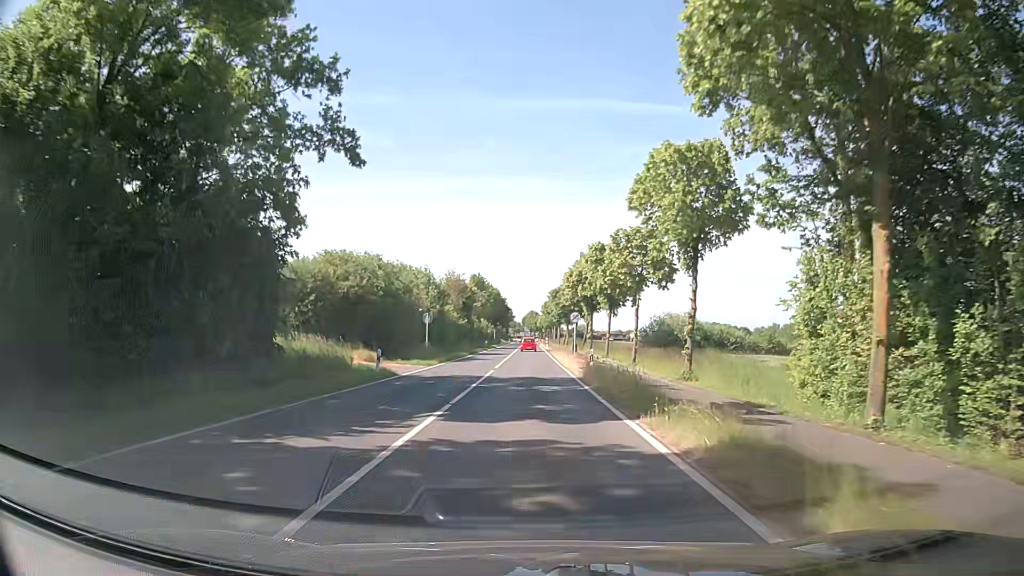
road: secondary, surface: asphalt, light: Day
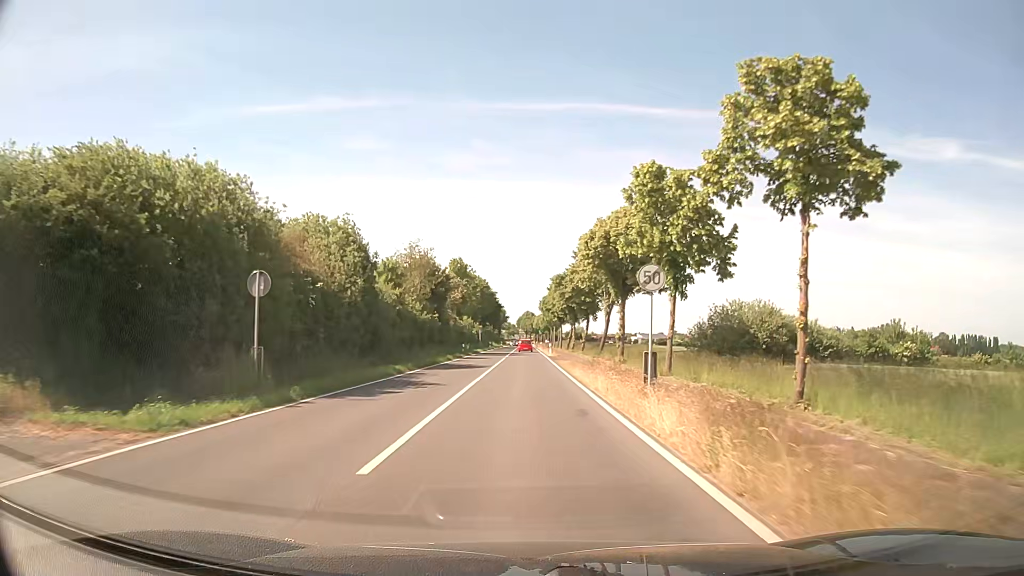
(+0.1, +26.7) m; +1°
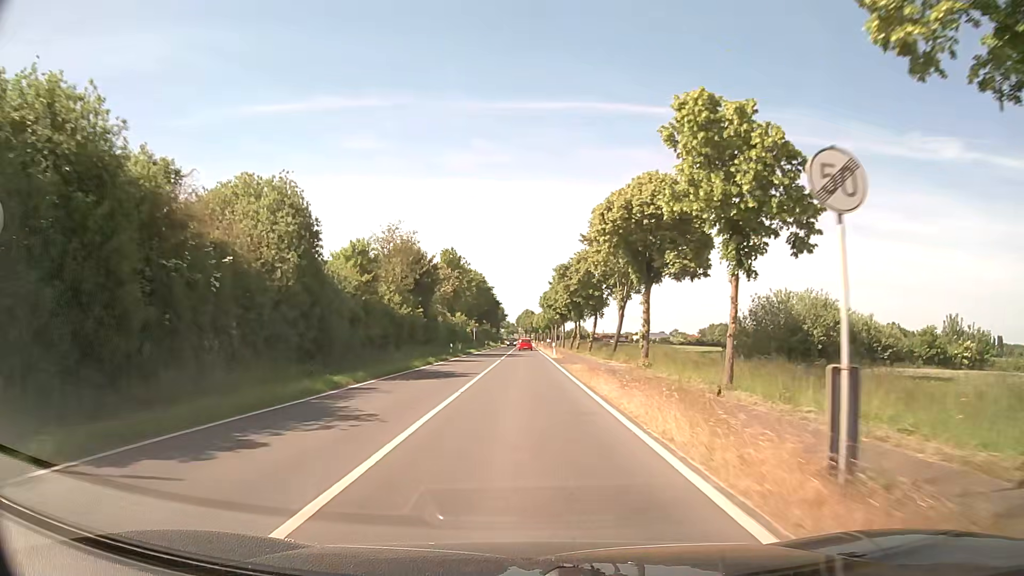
(0.0, +9.5) m; 0°
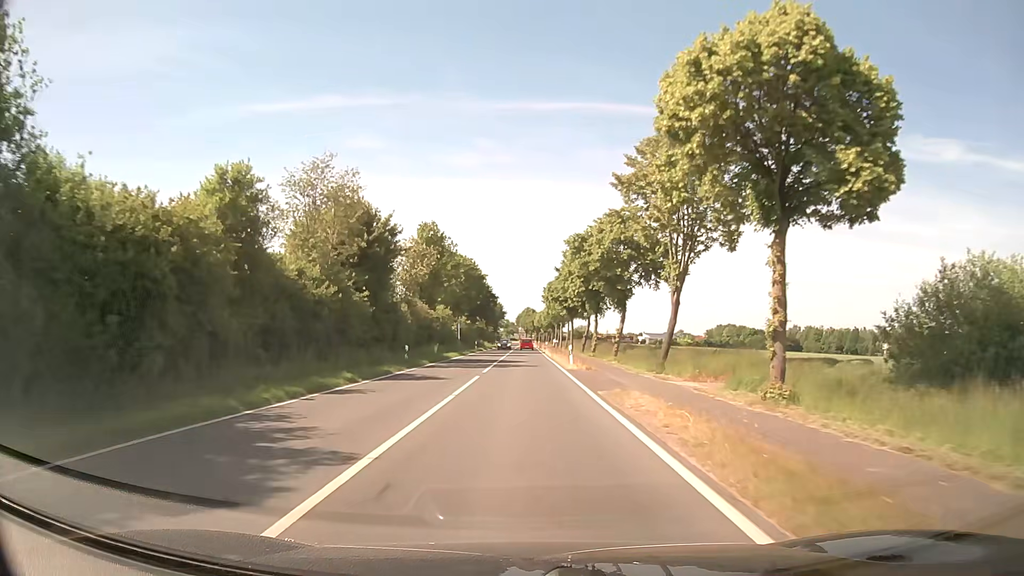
(+0.1, +19.6) m; 0°
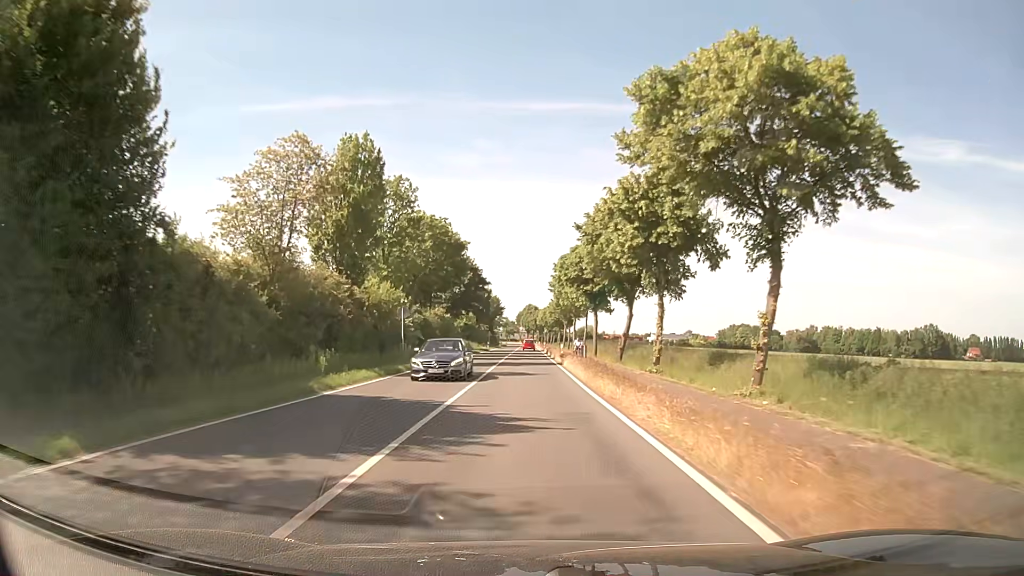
(+0.1, +30.3) m; 0°
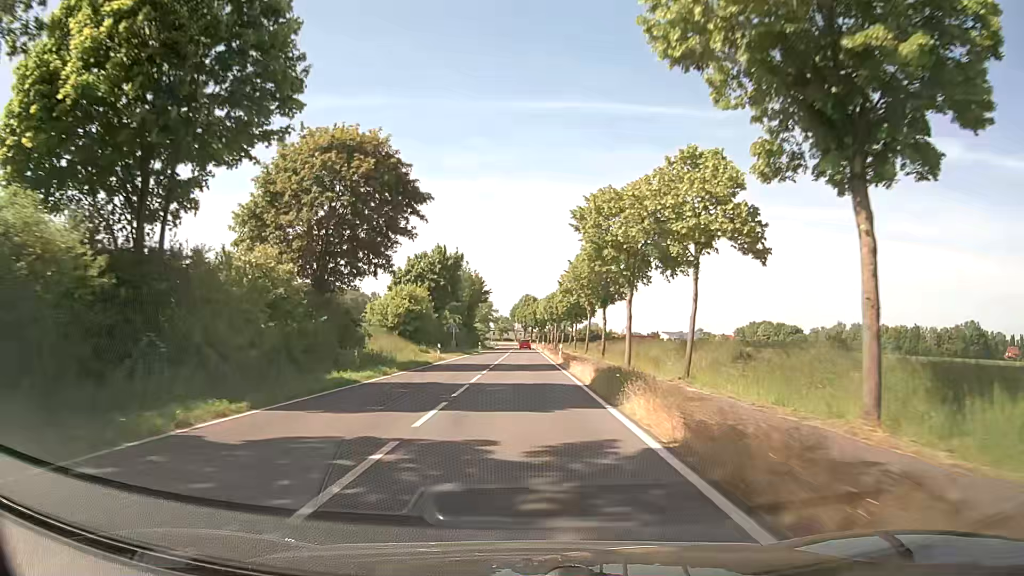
(-0.2, +52.0) m; 0°
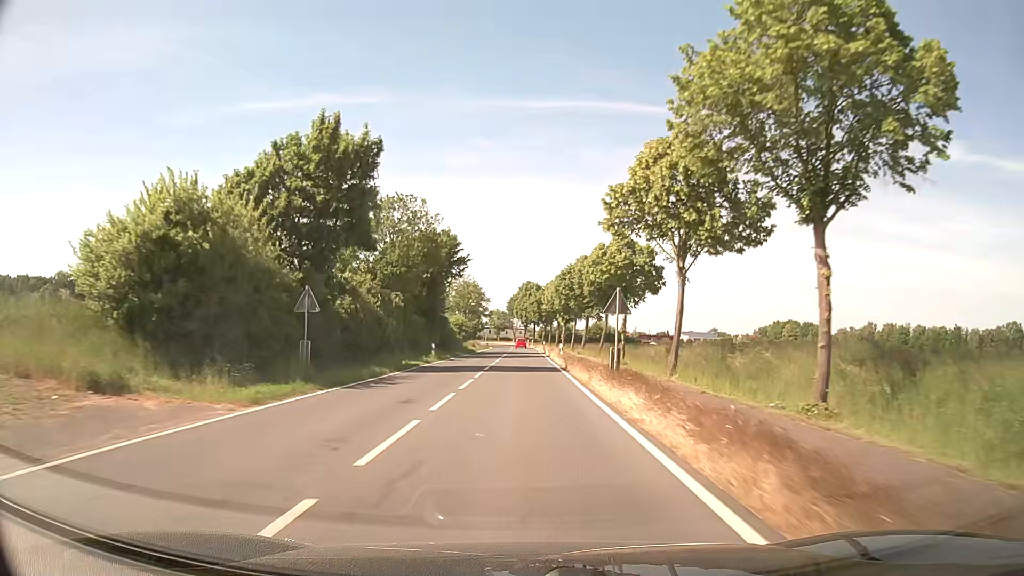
(+0.1, +42.4) m; 0°
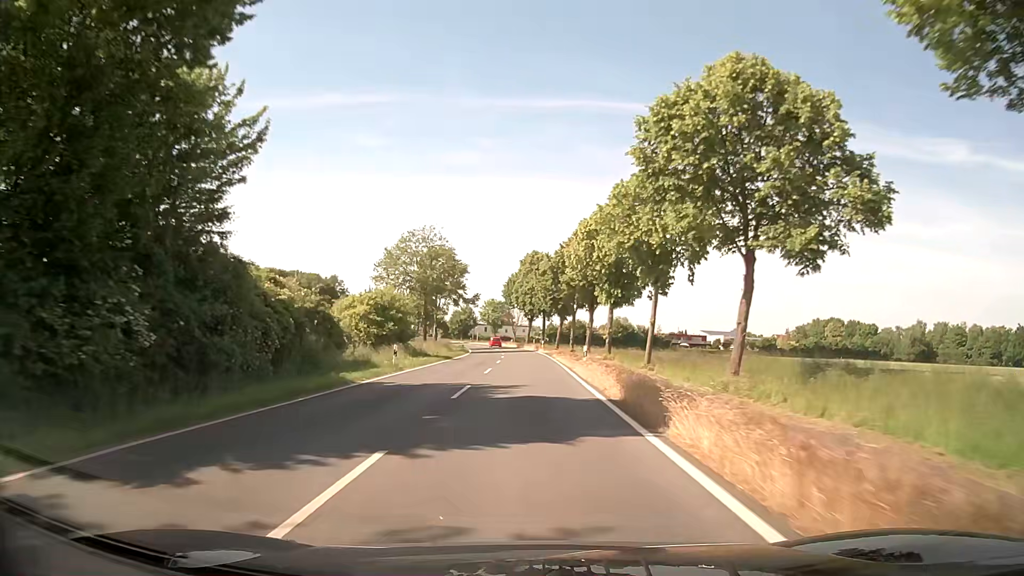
(-0.2, +53.5) m; 0°
(0, +10) (0, +20) (0, +30) (0, +40) (-1, +50) (-1, +60) (-1, +70) (-2, +80) (-3, +90) (-4, +100) m
